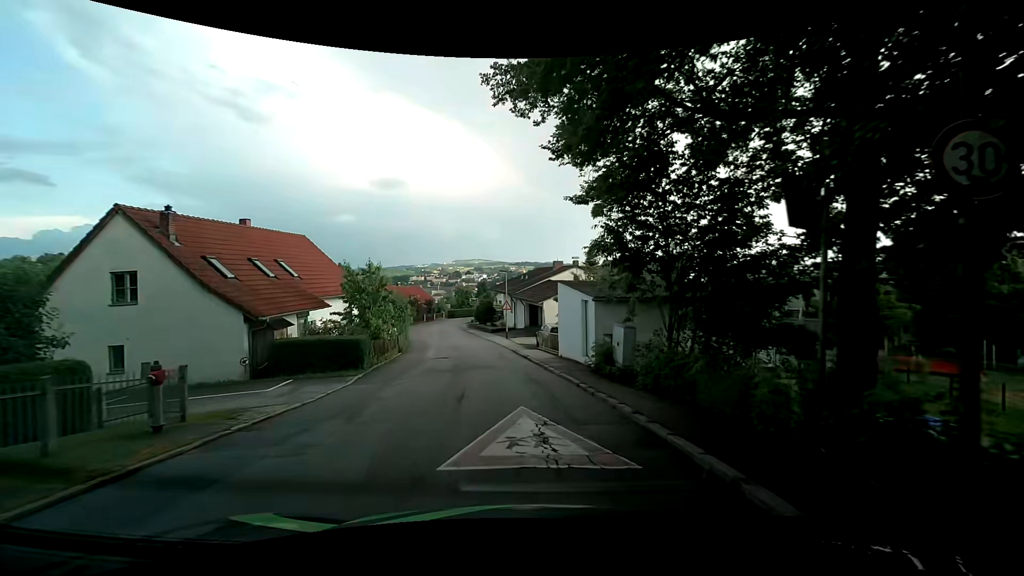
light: Day
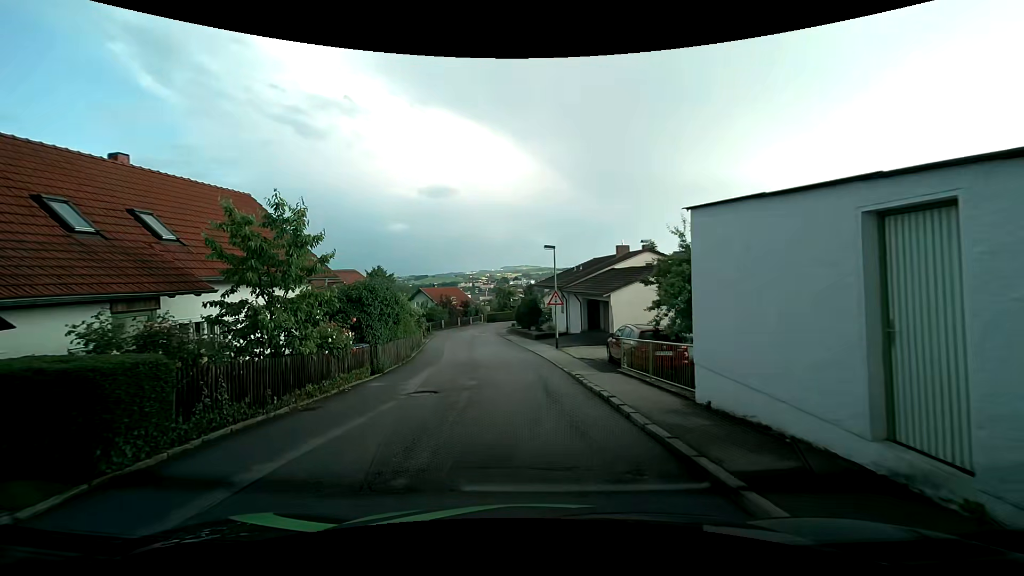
(-0.4, +11.9) m; -5°
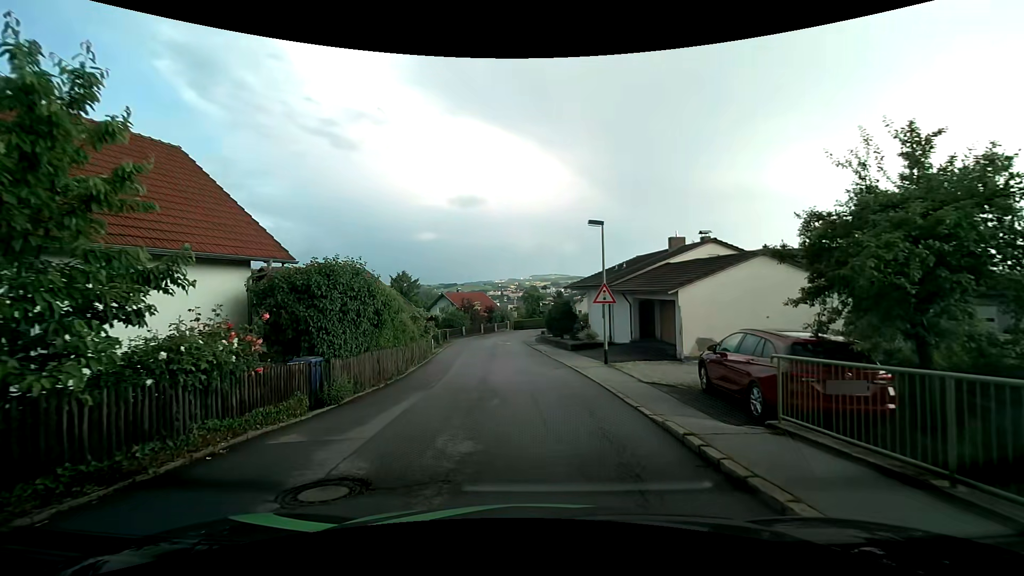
(-0.2, +6.8) m; -5°
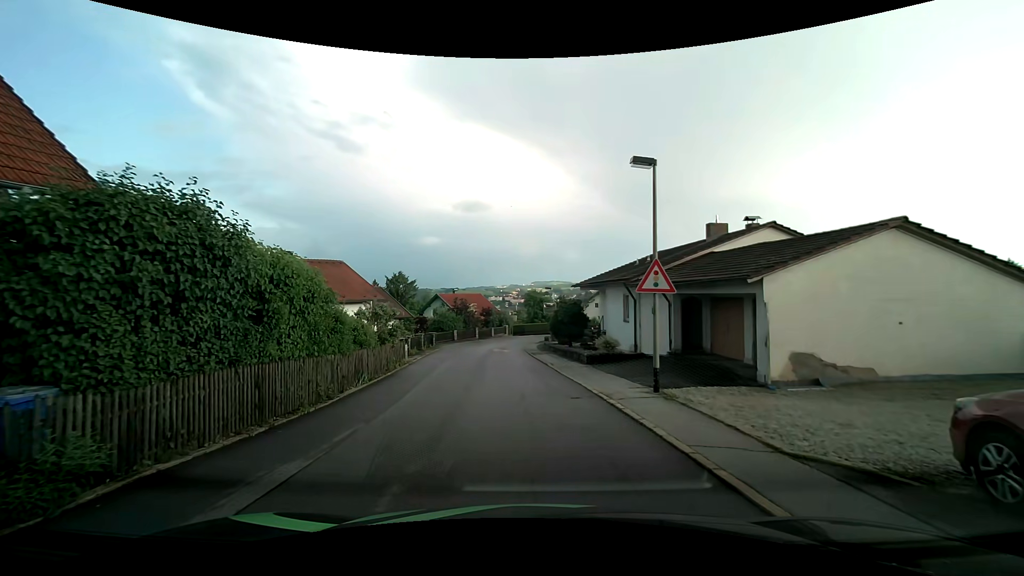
(+0.1, +6.9) m; +1°
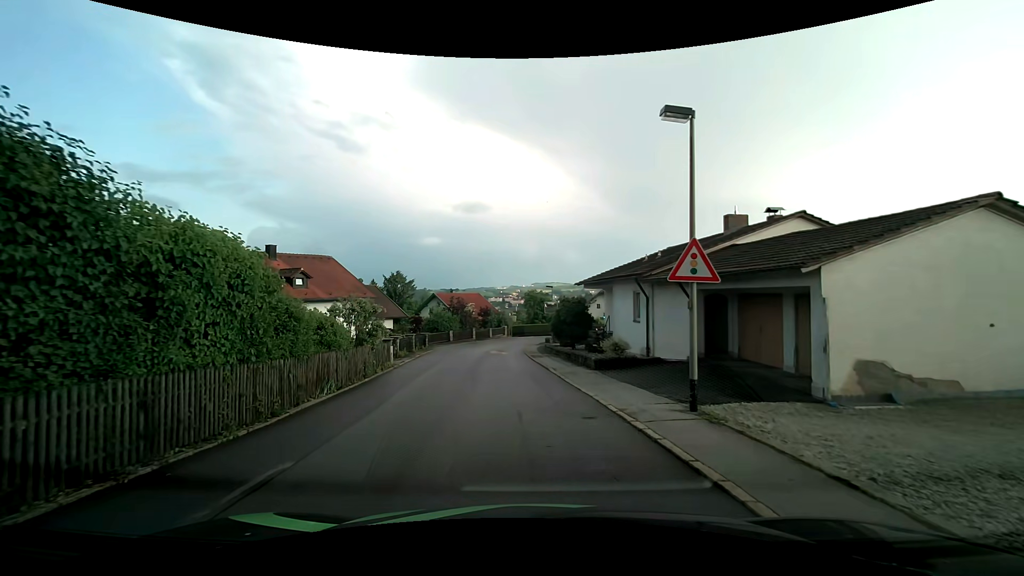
(0.0, +2.5) m; -1°
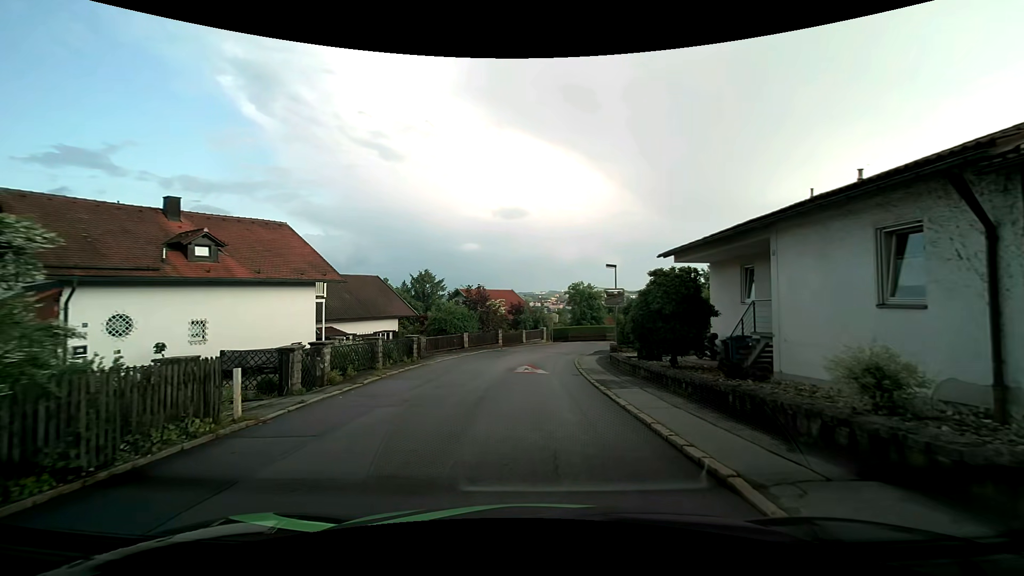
(-0.3, +14.0) m; -3°
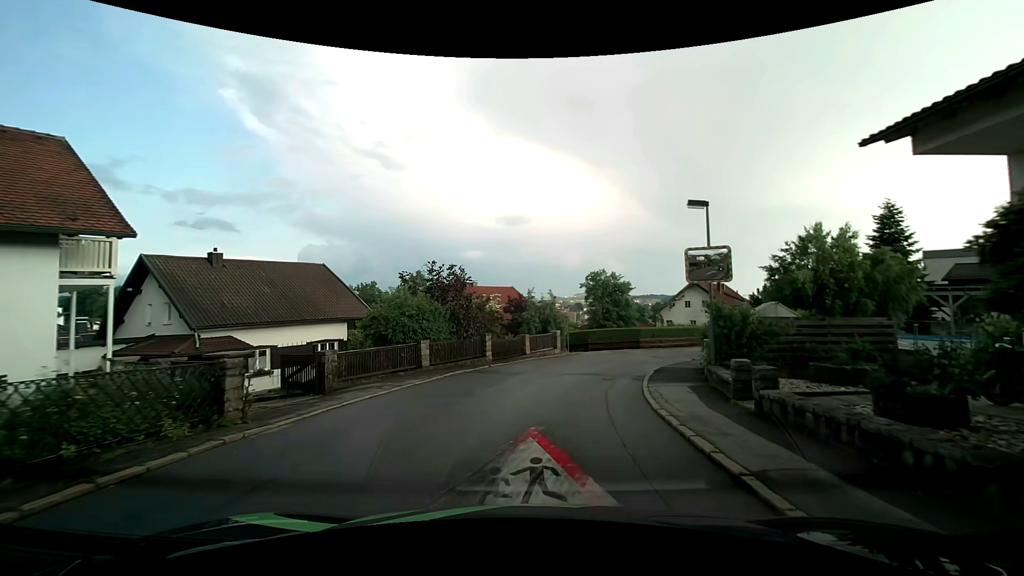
(-0.2, +13.4) m; -1°
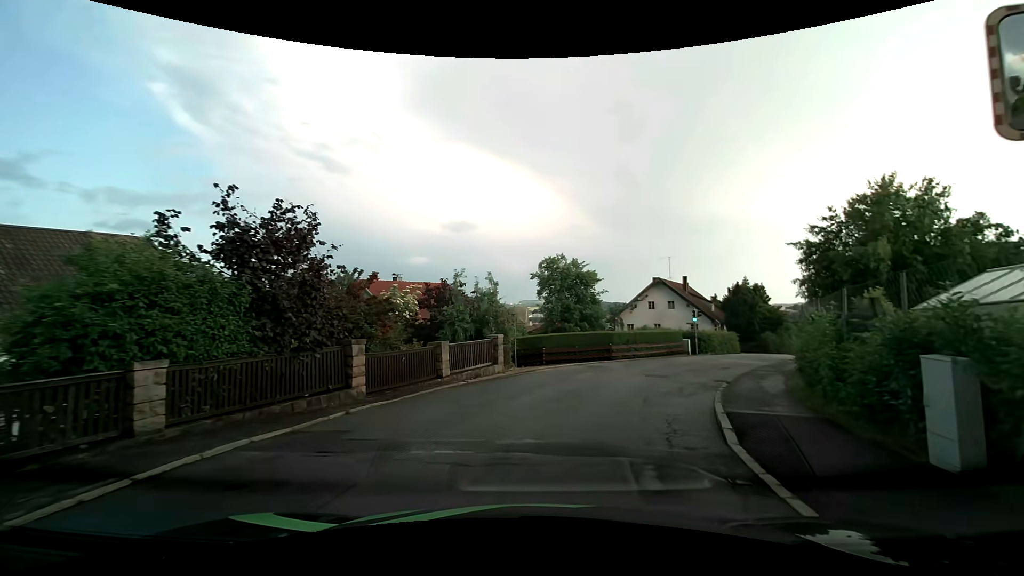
(+0.4, +10.5) m; +5°
(+1, +10) (+5, +19) (+10, +28) (+16, +36) (+23, +43) (+29, +51) (+35, +59) (+41, +67) (+46, +76) (+52, +84) m
